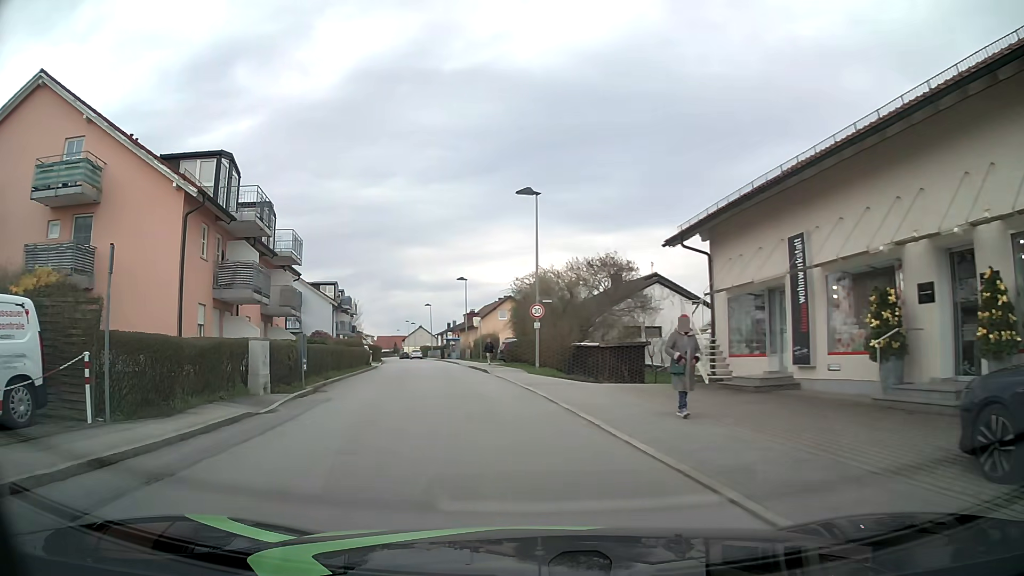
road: unclassified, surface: asphalt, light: Day
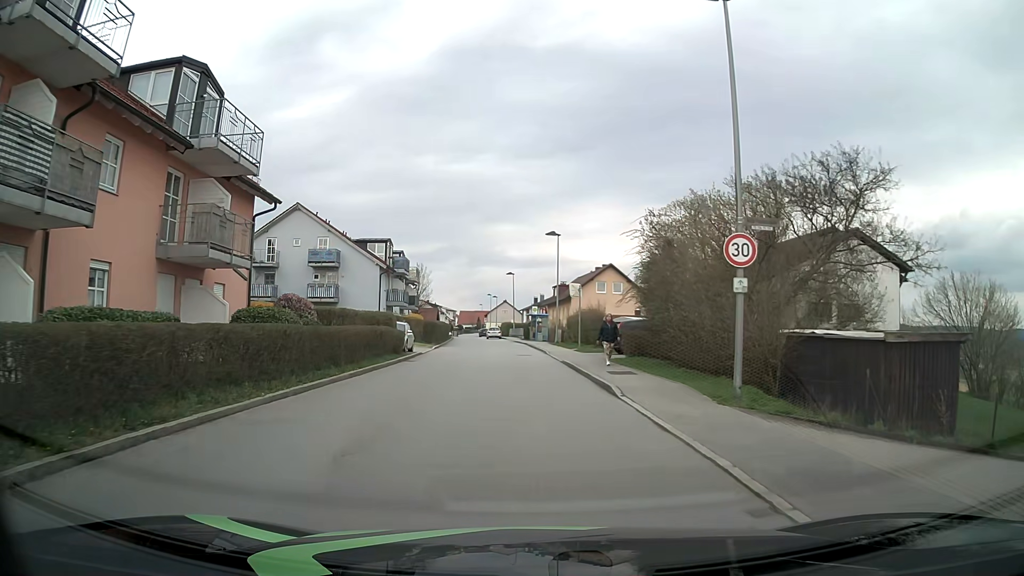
(-1.8, +17.3) m; -8°
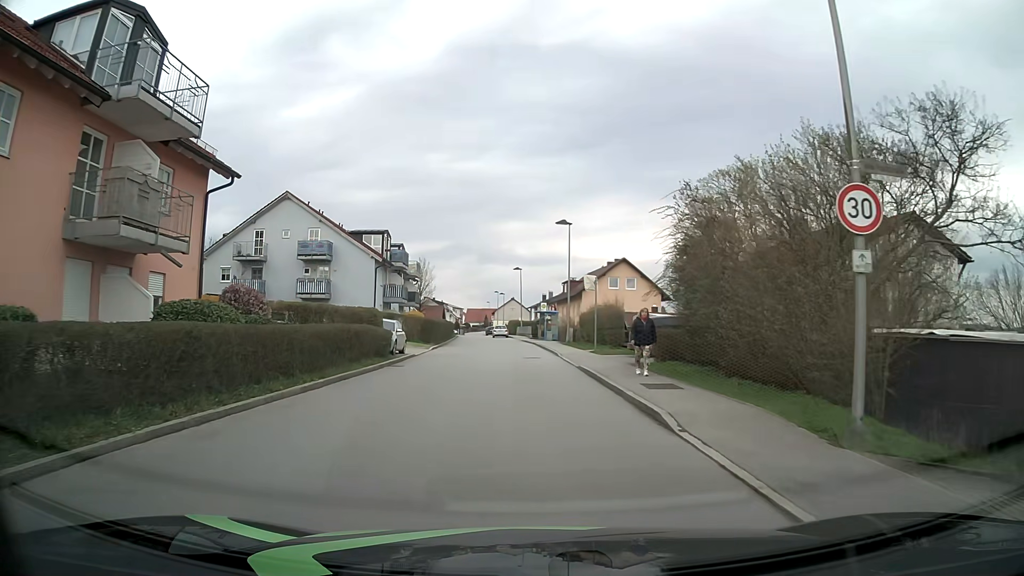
(0.0, +4.4) m; -1°
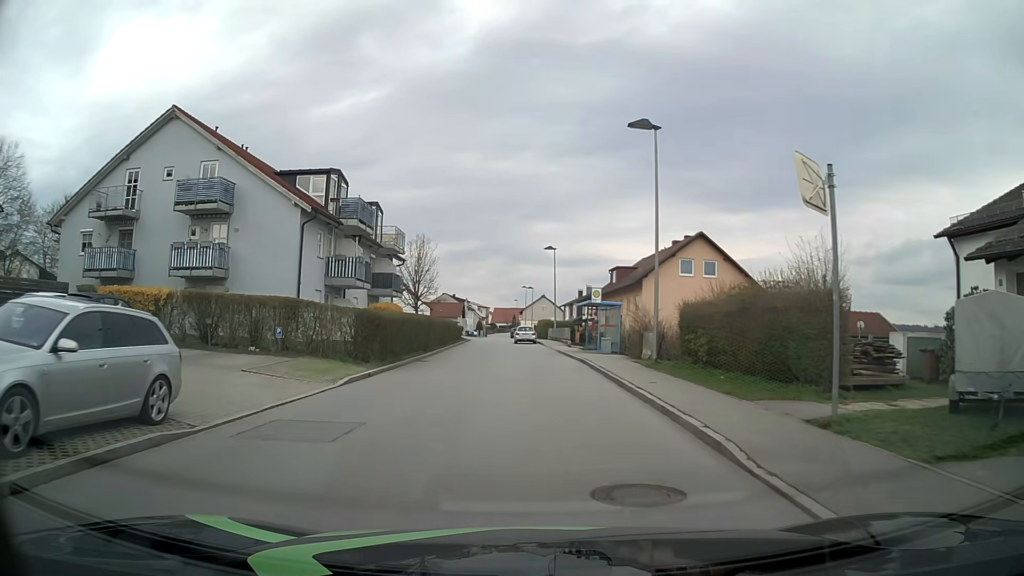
(-0.6, +22.1) m; -3°
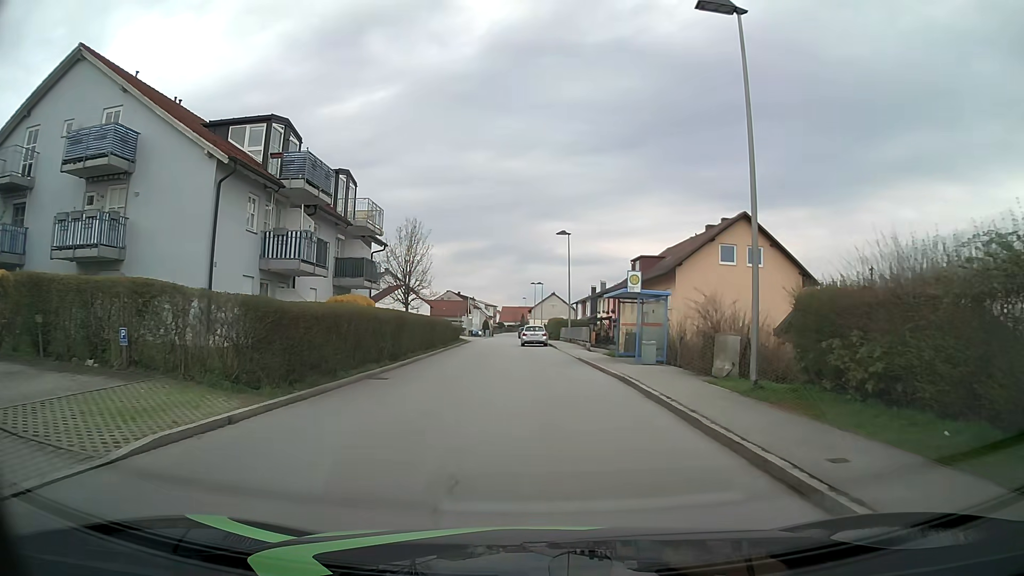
(-0.1, +9.0) m; -1°
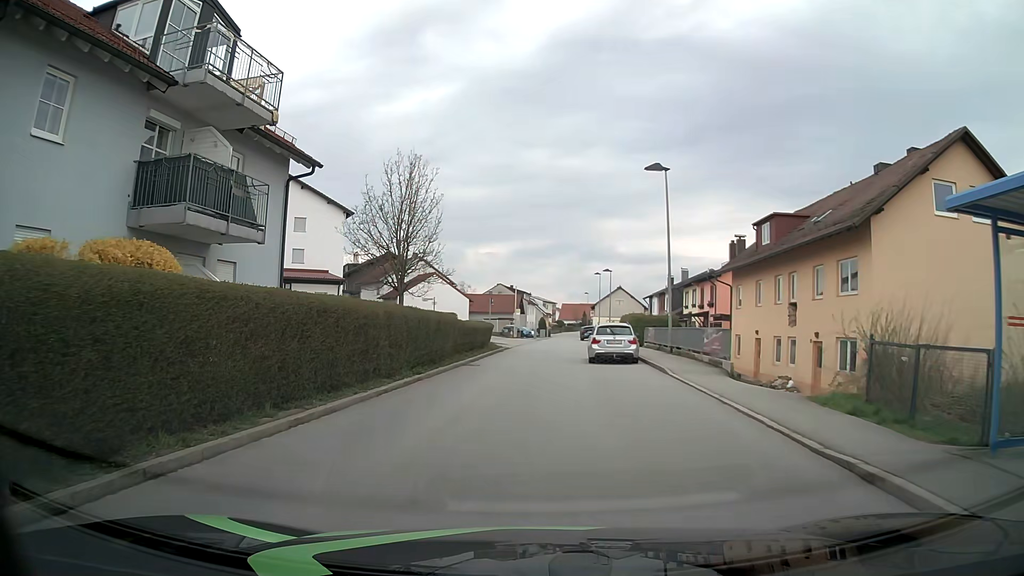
(-0.4, +20.1) m; -5°
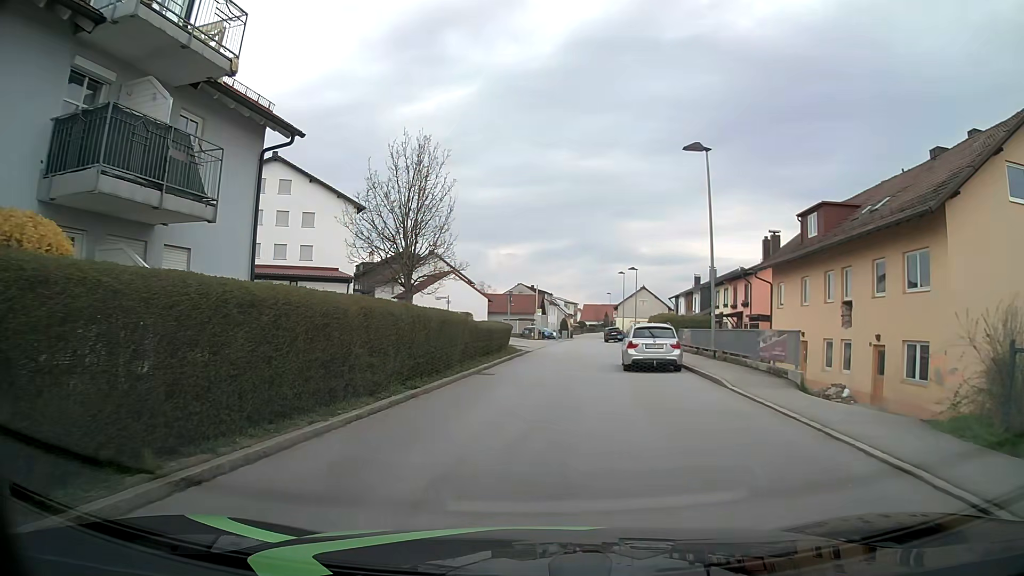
(0.0, +3.6) m; -2°
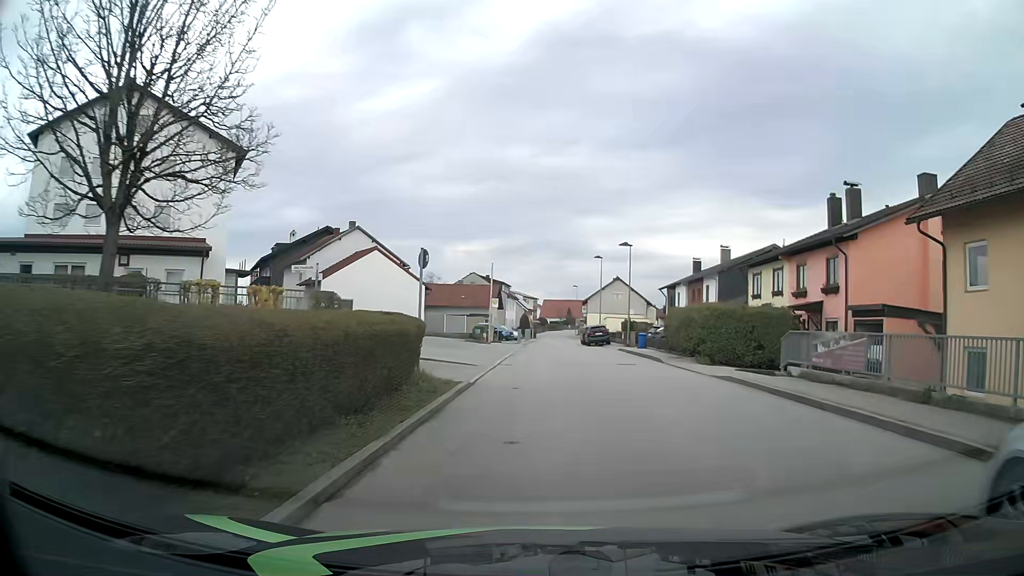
(+0.2, +20.1) m; +3°
(0, +10) (+1, +20) (+1, +30) (+1, +40) (+2, +50) (+2, +60) (+3, +70) (+4, +80) (+5, +90) (+5, +100) m
